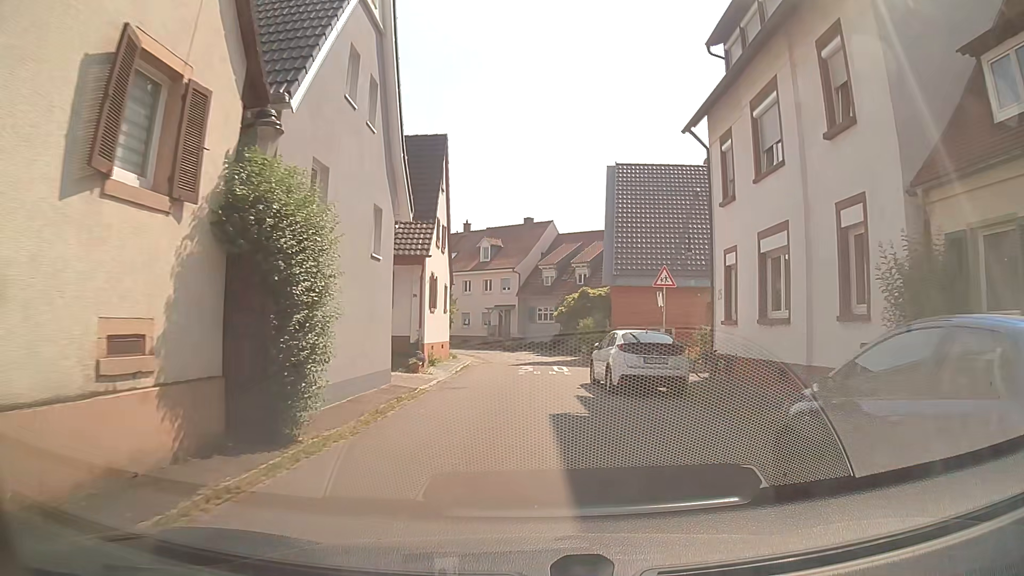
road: residential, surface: asphalt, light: Day
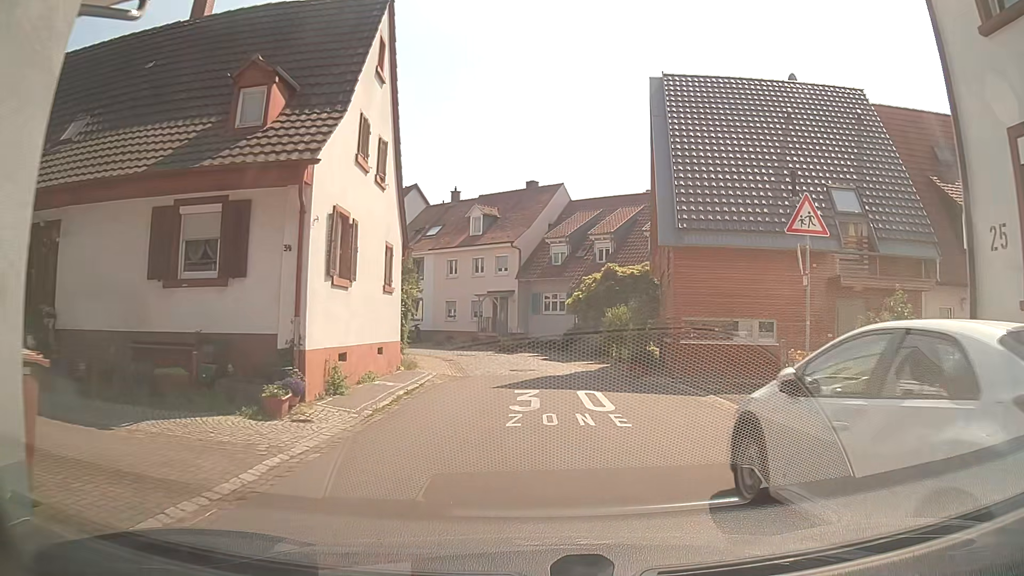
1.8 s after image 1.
(-0.2, +12.6) m; -2°
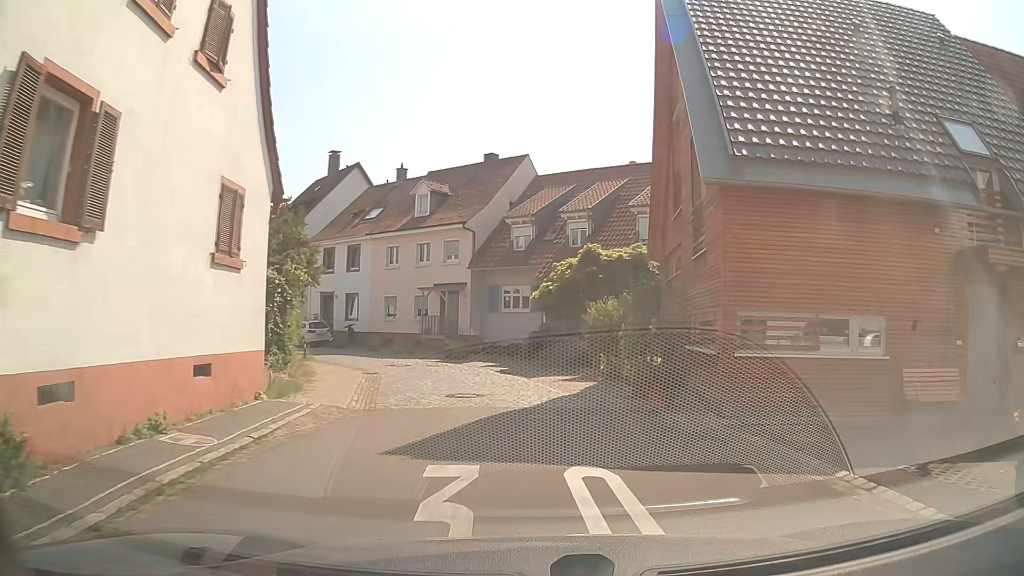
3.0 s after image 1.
(+0.2, +7.7) m; +4°
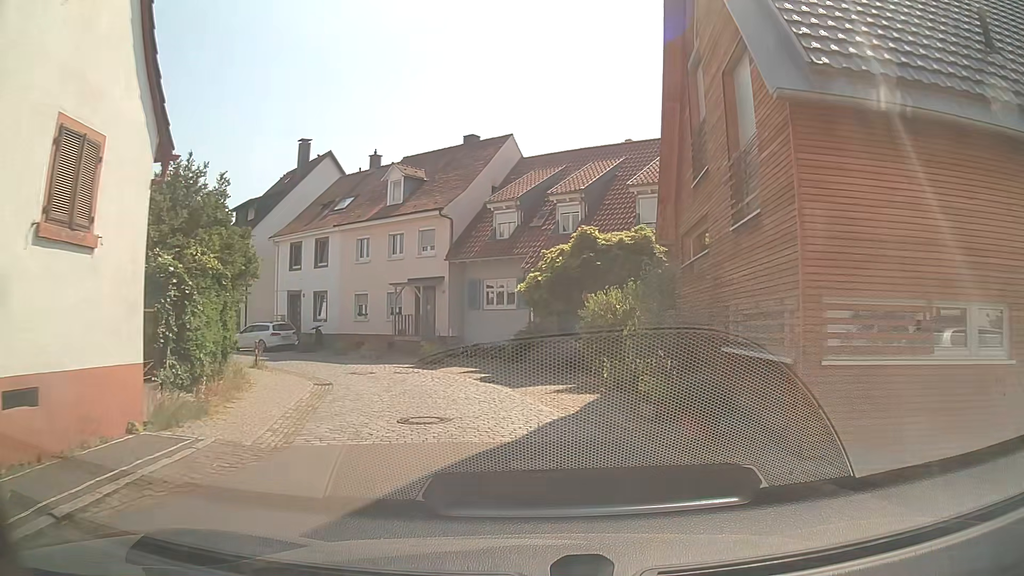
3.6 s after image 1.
(0.0, +3.7) m; +1°
